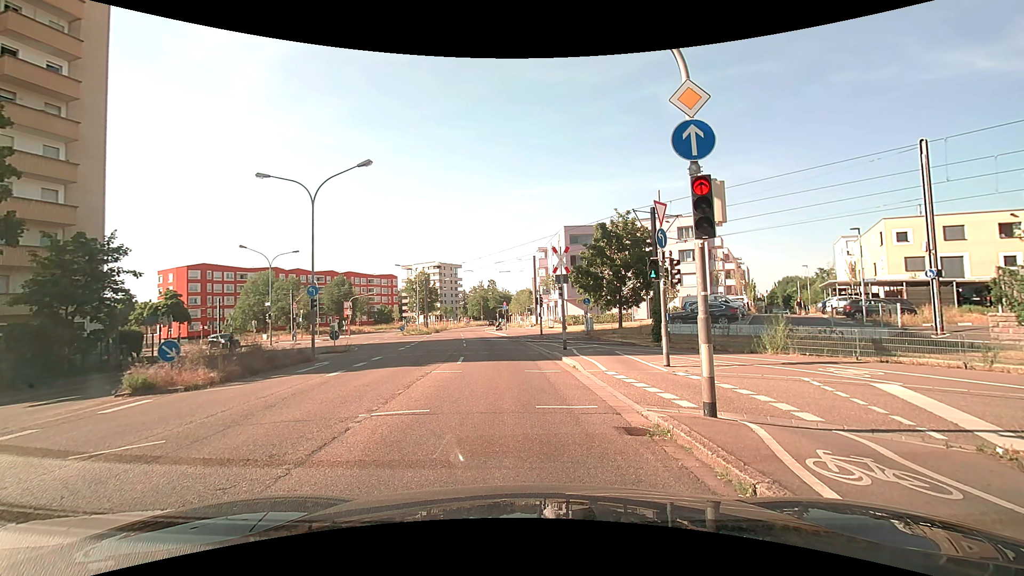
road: secondary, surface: asphalt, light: Day
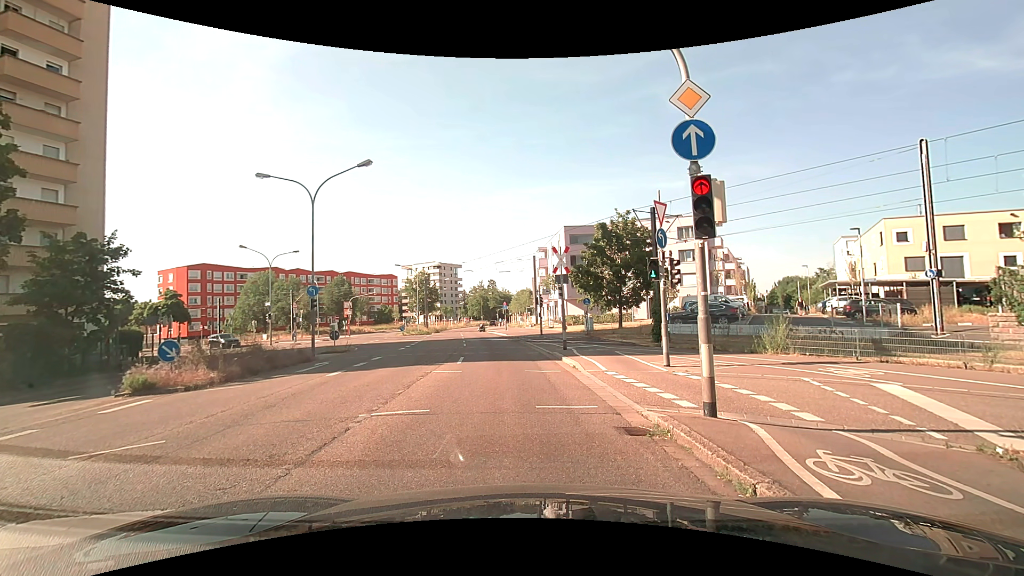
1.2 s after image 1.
(0.0, 0.0) m; 0°
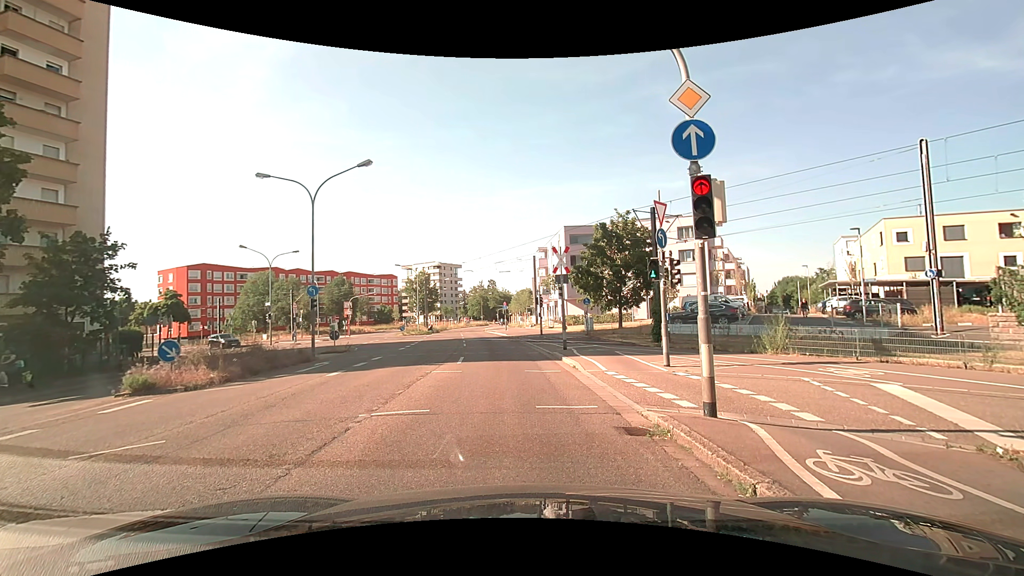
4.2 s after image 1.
(0.0, 0.0) m; 0°
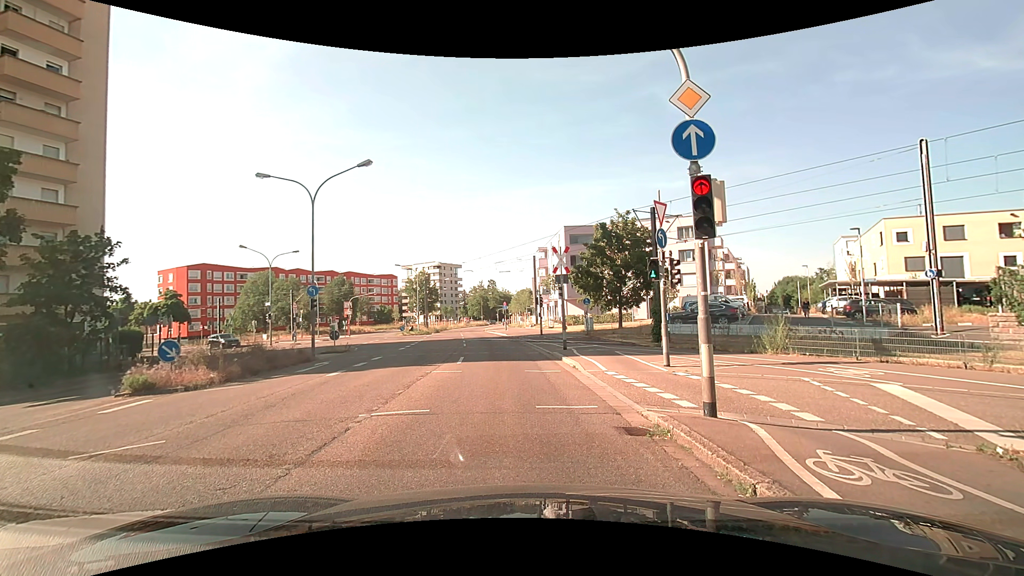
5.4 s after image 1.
(0.0, 0.0) m; 0°
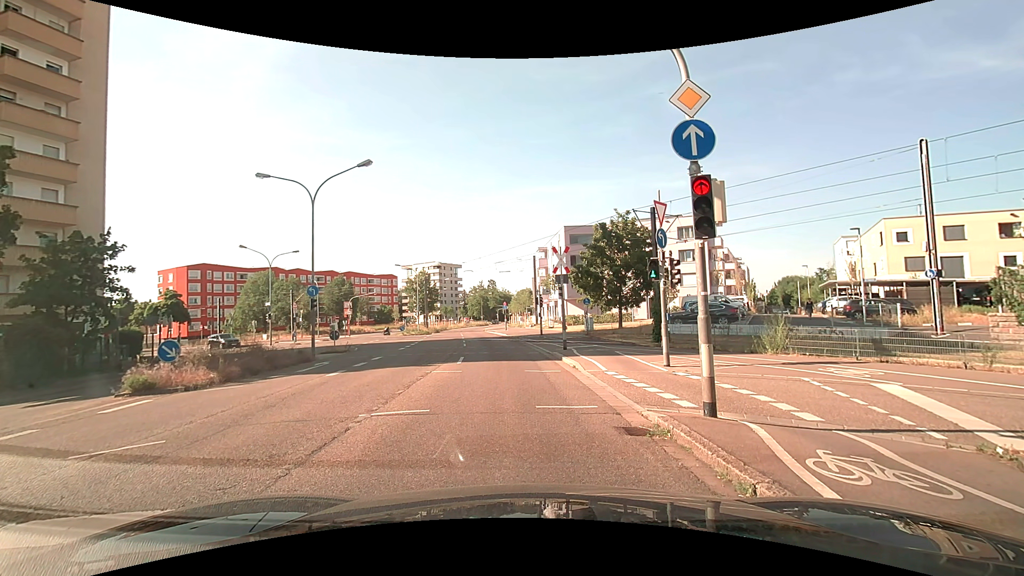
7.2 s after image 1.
(0.0, 0.0) m; 0°
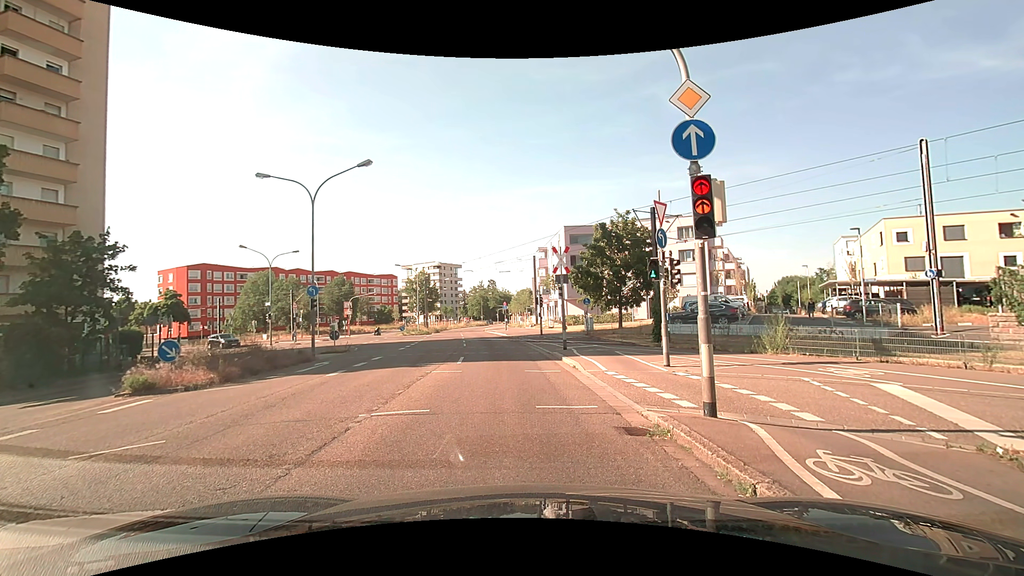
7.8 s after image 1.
(0.0, 0.0) m; 0°
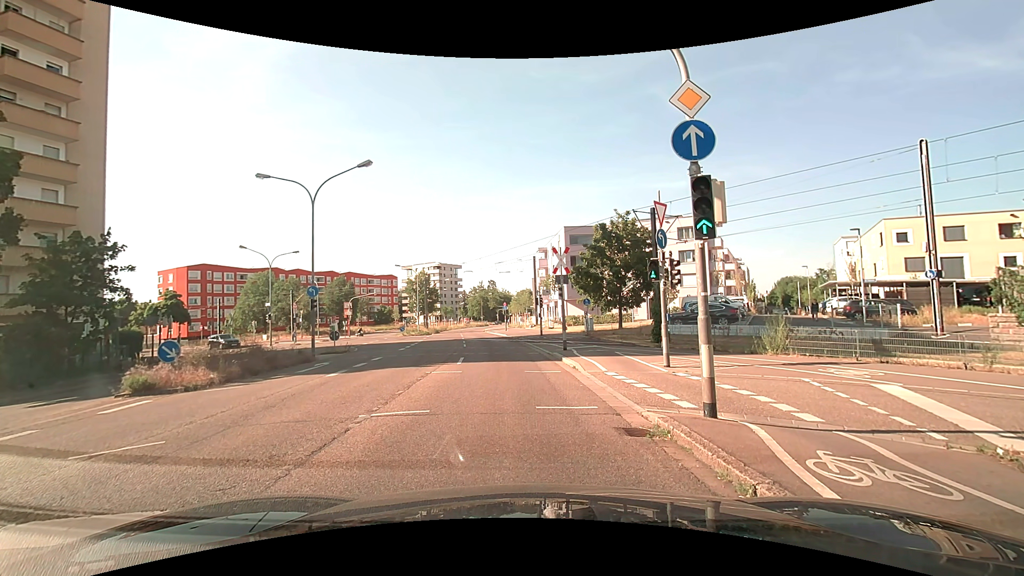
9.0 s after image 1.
(0.0, 0.0) m; 0°
